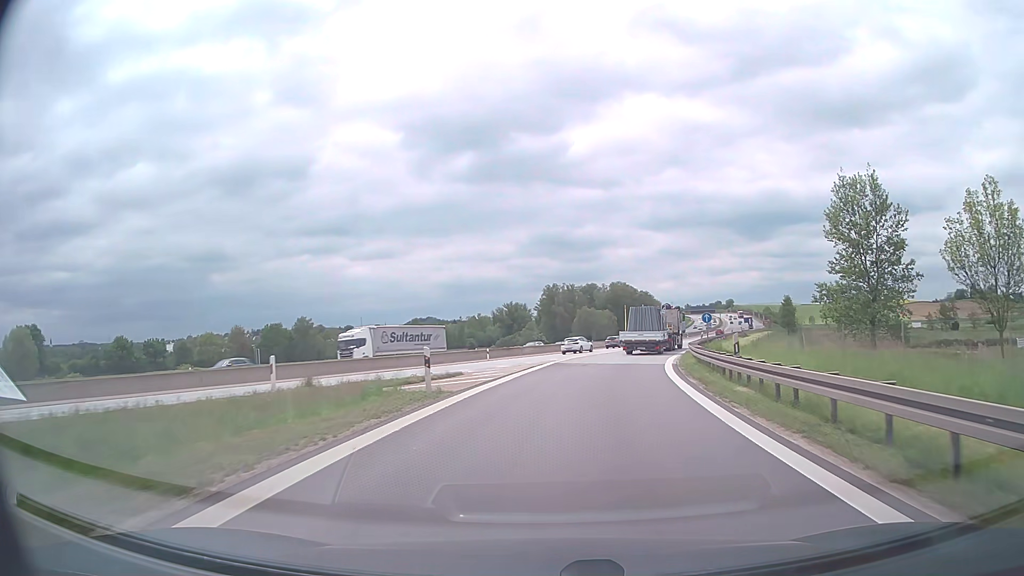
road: motorway_link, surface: asphalt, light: Day
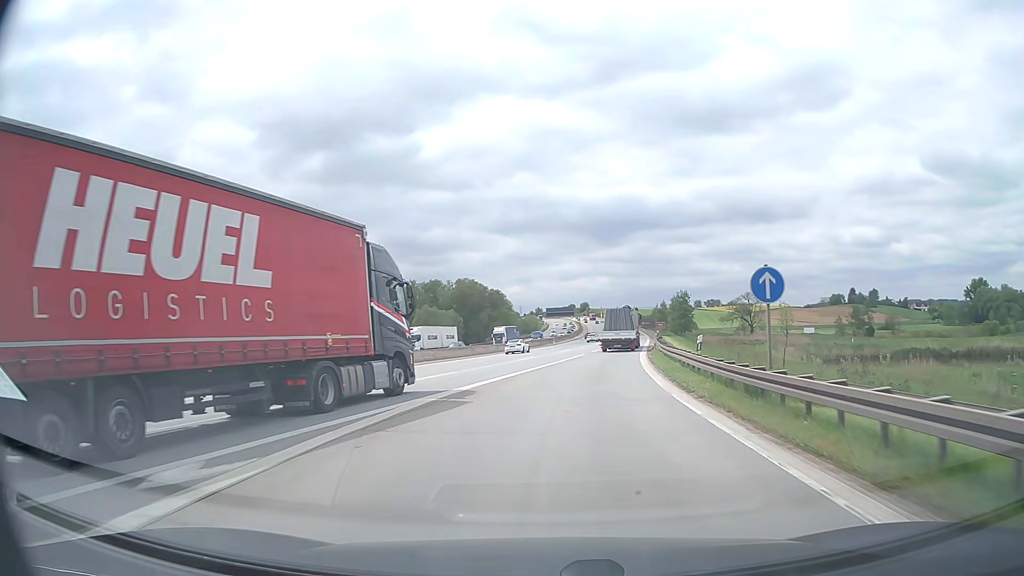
(+4.0, +35.8) m; +13°
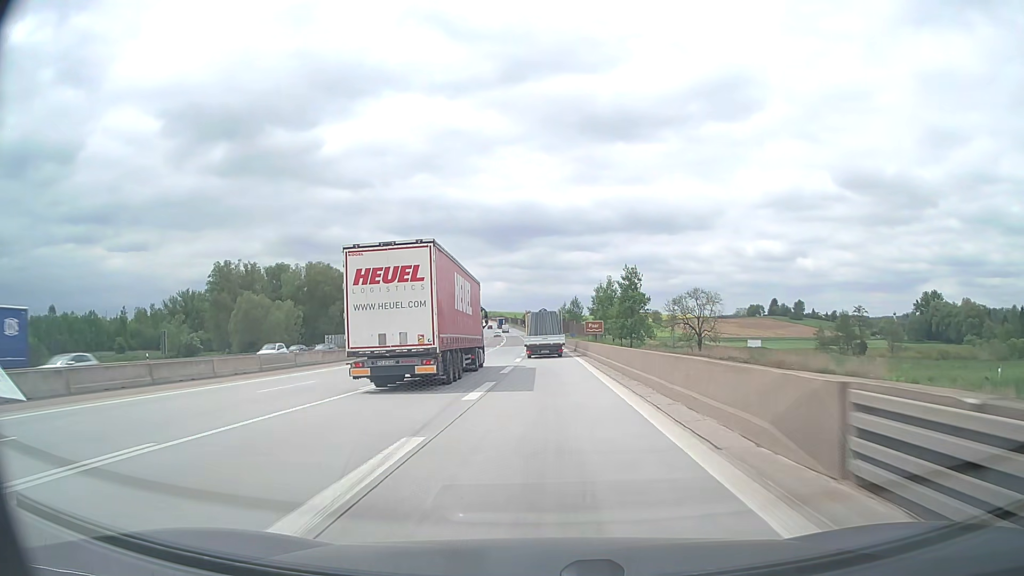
(+7.2, +57.3) m; +10°
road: motorway
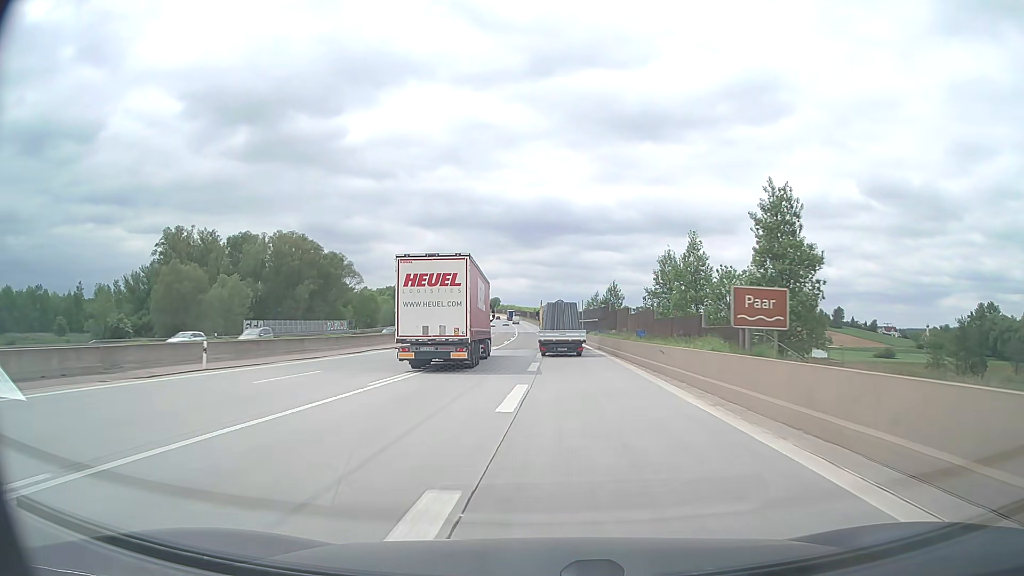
(-0.6, +39.4) m; -2°
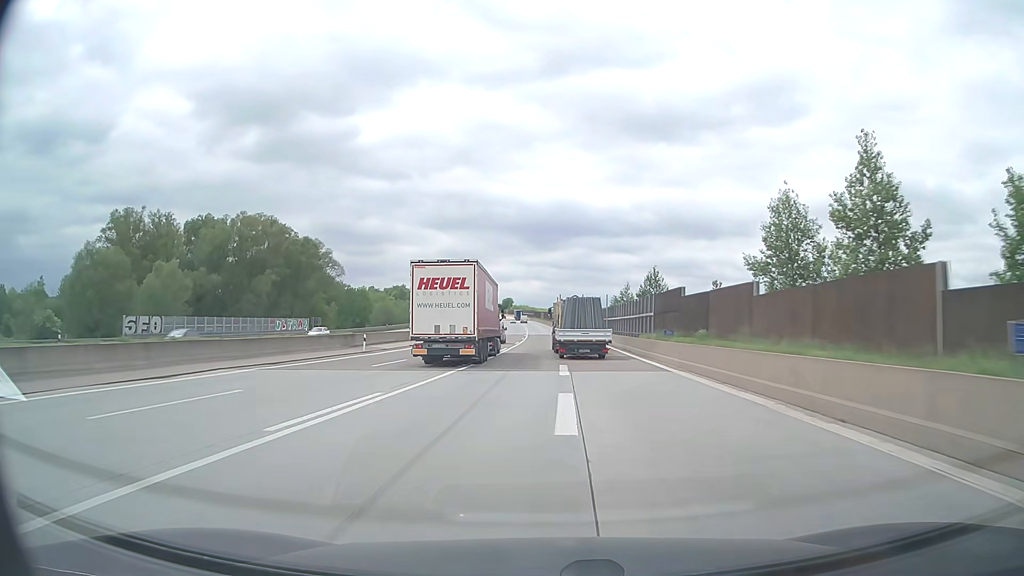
(-0.3, +27.1) m; -1°
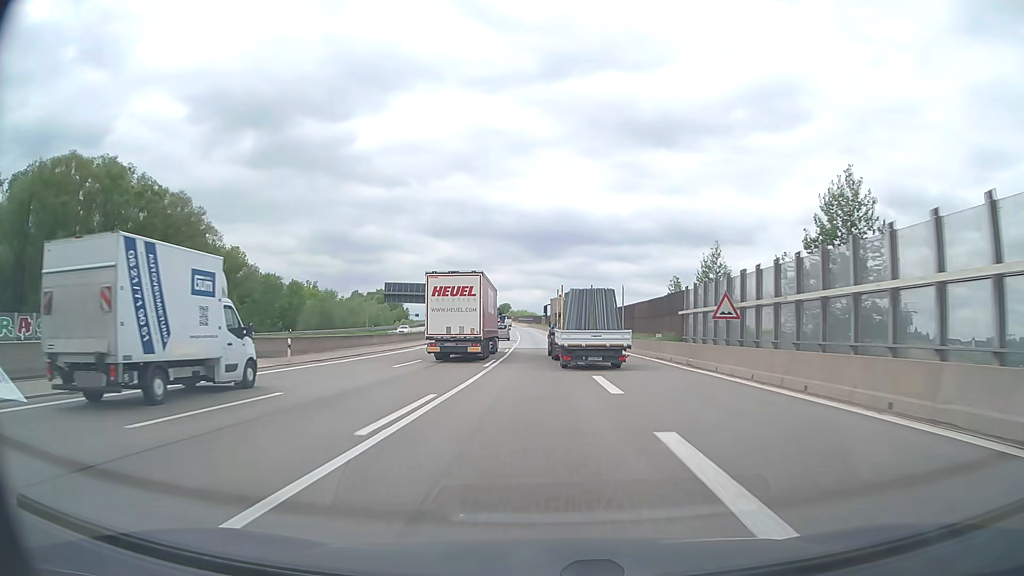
(-0.2, +54.1) m; 0°
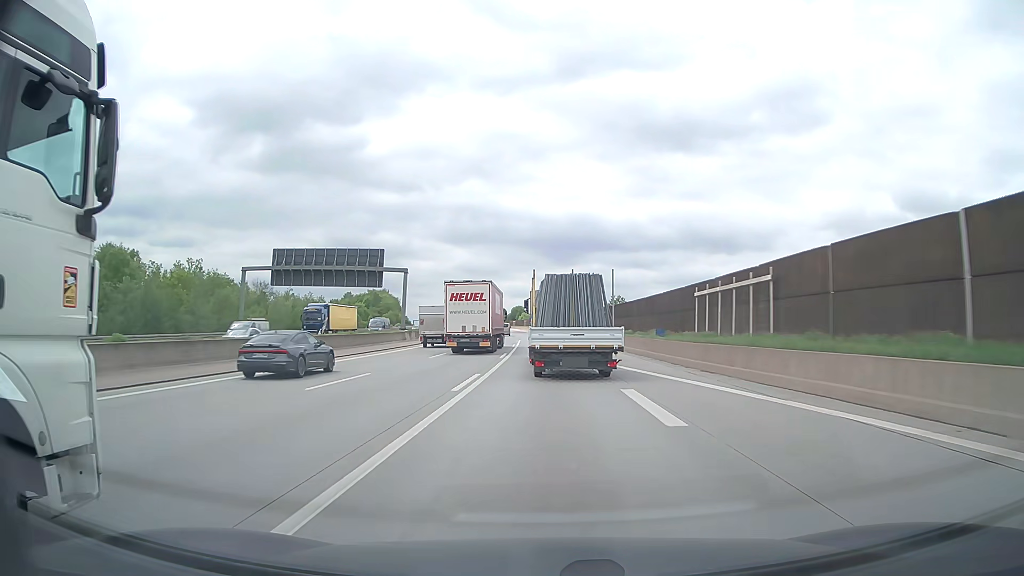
(-0.6, +66.0) m; -2°
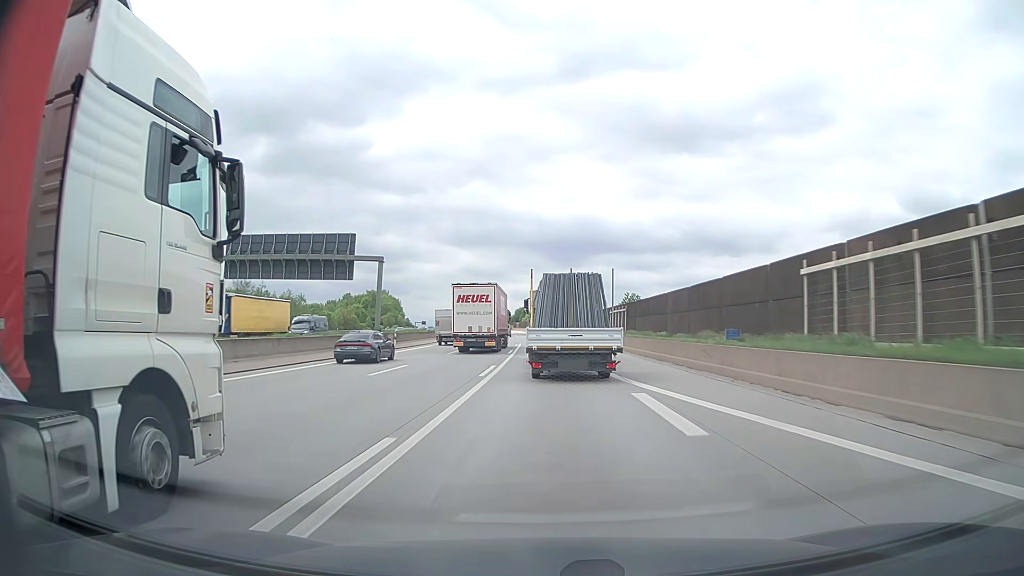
(0.0, +12.8) m; 0°
(0, +10) (0, +20) (0, +30) (0, +40) (-1, +50) (-1, +60) (-1, +70) (-1, +80) (-2, +90) (-2, +100) m
